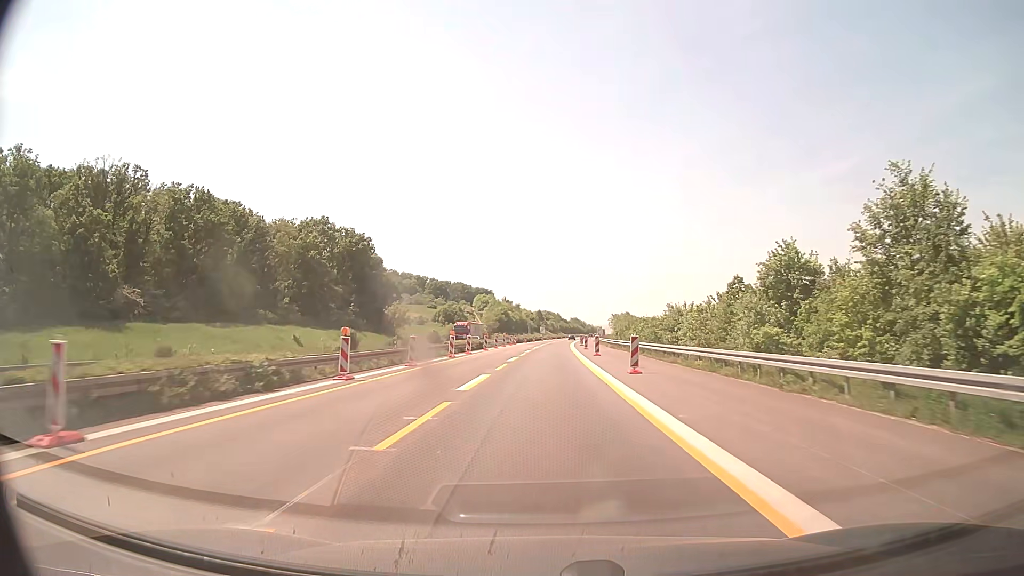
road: motorway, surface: concrete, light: Day
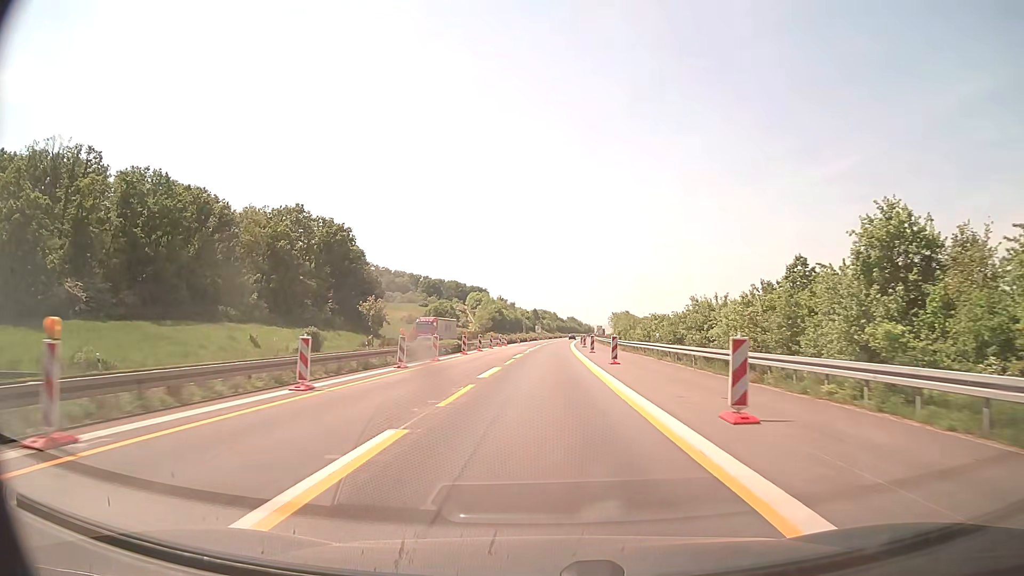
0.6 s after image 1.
(0.0, +13.0) m; 0°
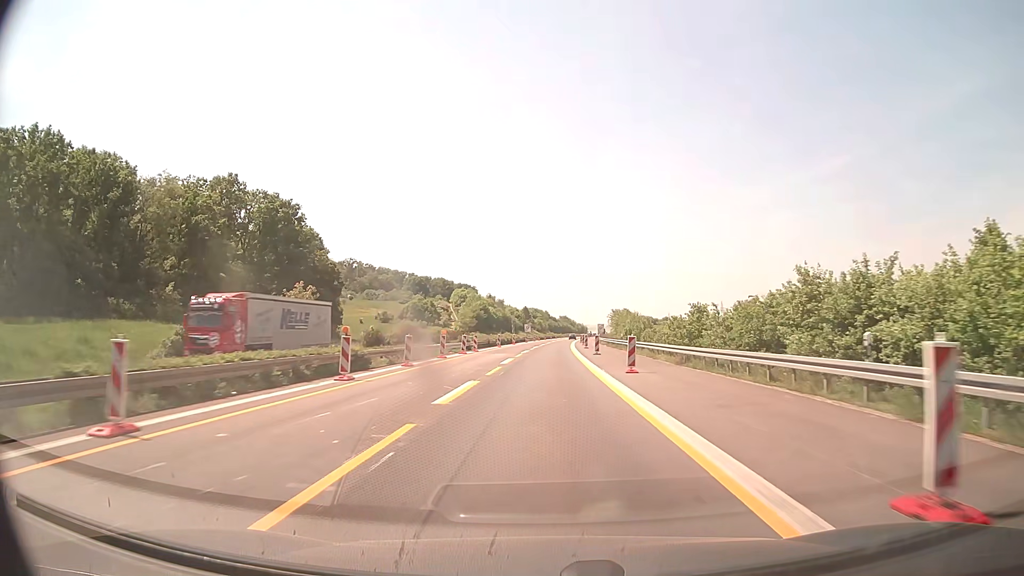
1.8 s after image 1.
(+0.1, +26.1) m; +1°
(0, +10) (0, +20) (0, +30) (0, +40) (+1, +50) (+1, +60) (+1, +70) (+2, +80) (+2, +90) (+3, +100) m
